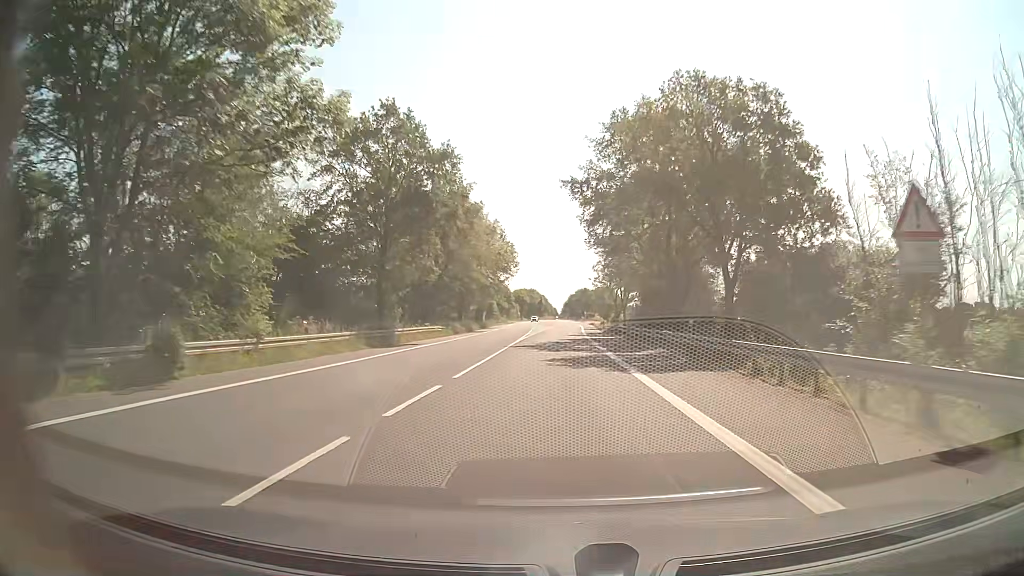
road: secondary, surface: asphalt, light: Day
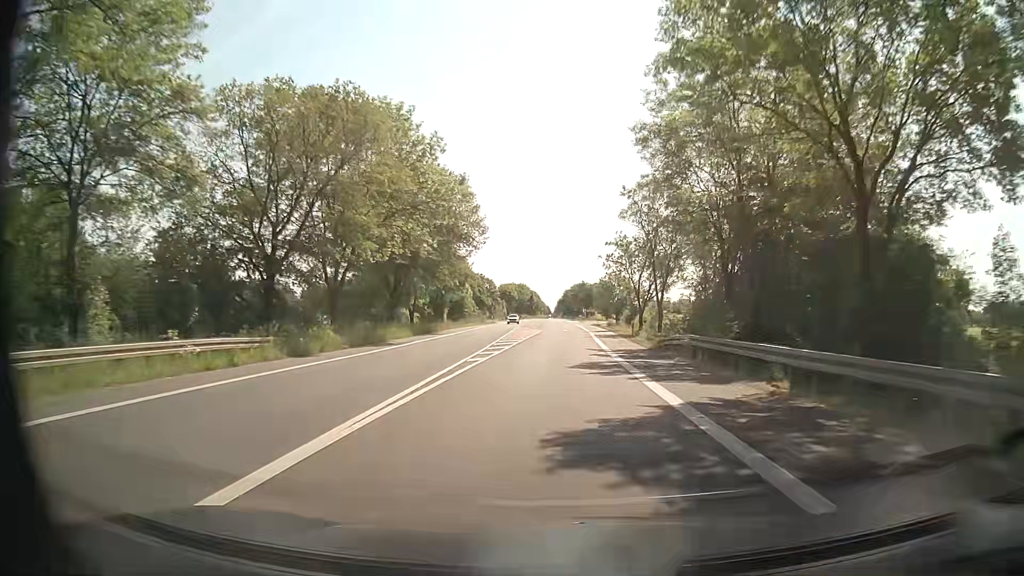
(+0.1, +34.5) m; 0°
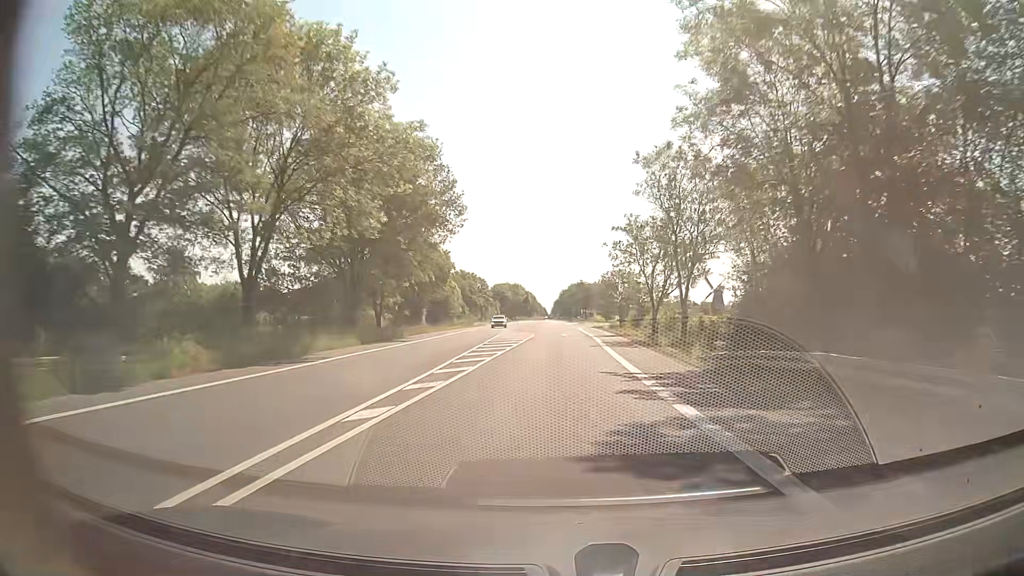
(0.0, +11.5) m; 0°
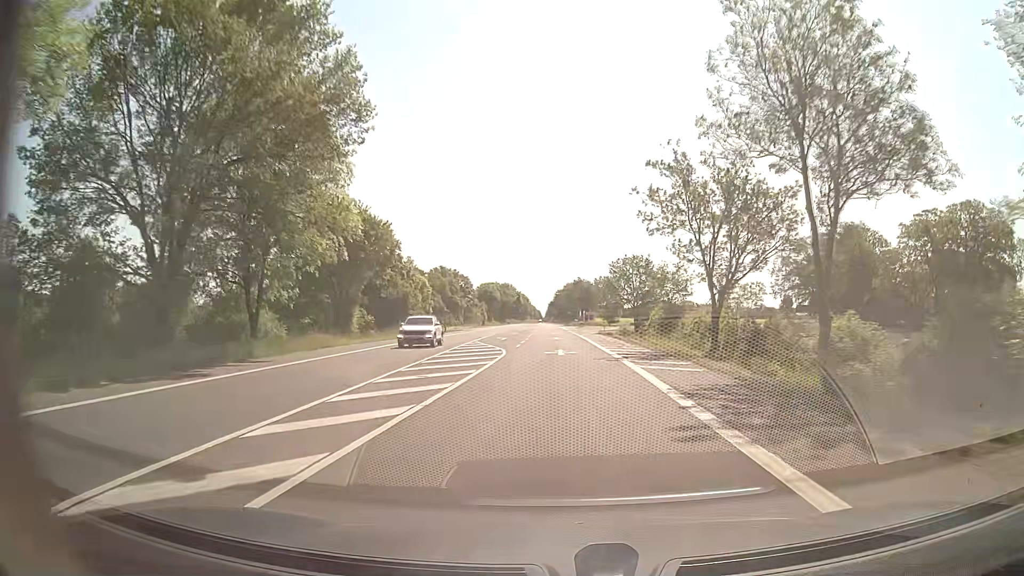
(+0.1, +23.0) m; +1°
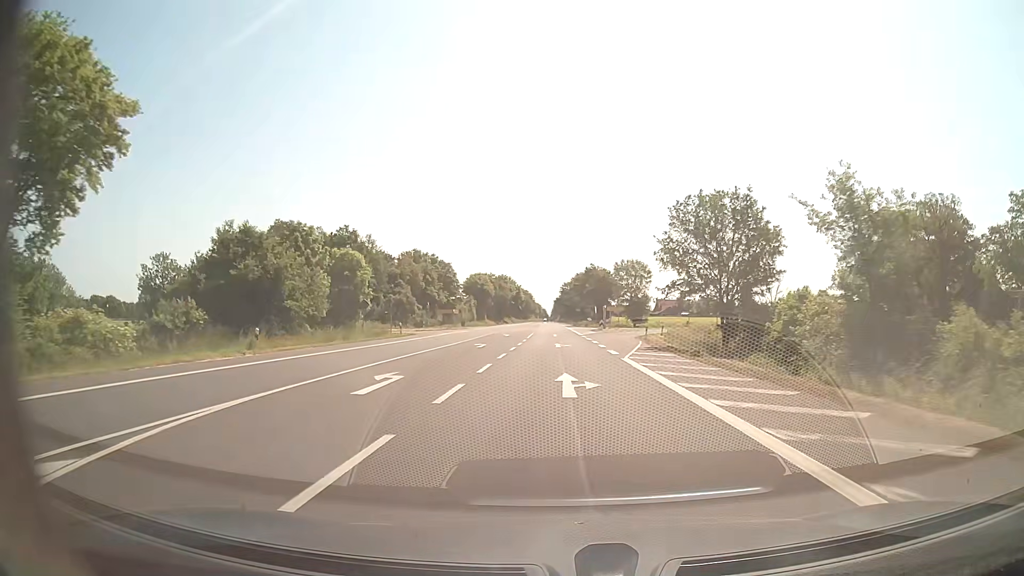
(-0.2, +34.4) m; -1°
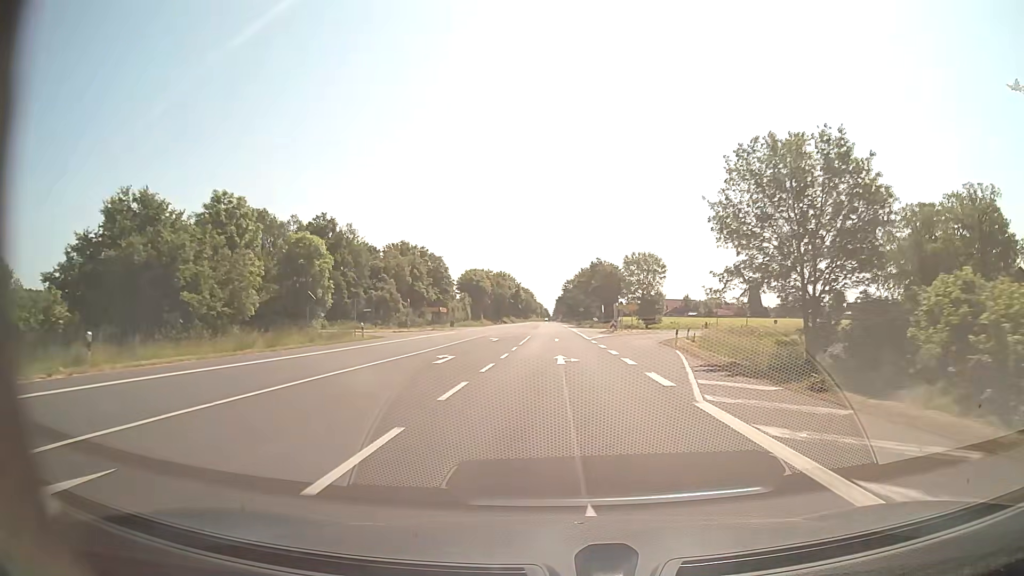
(0.0, +11.5) m; 0°
